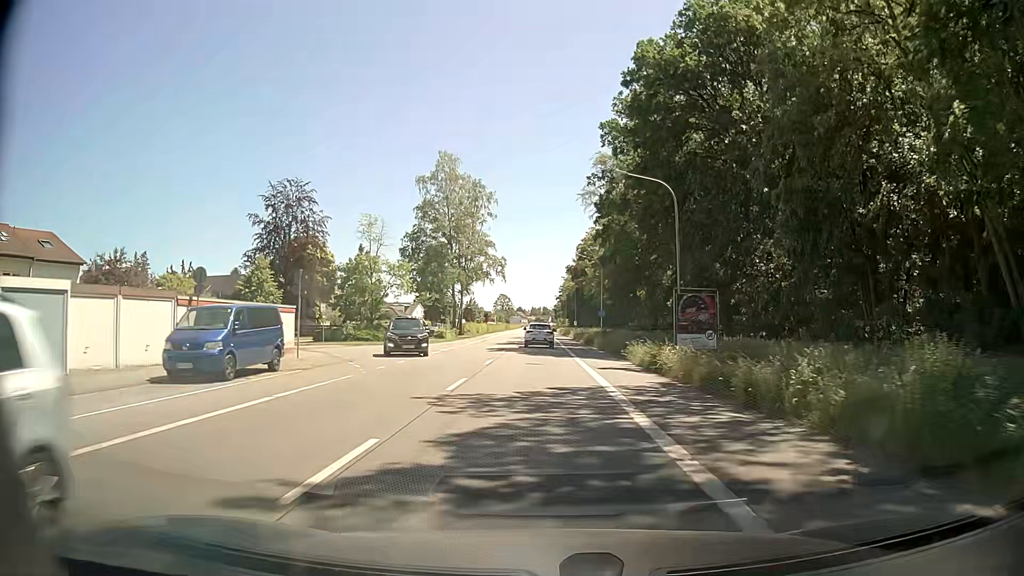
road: primary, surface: asphalt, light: Day
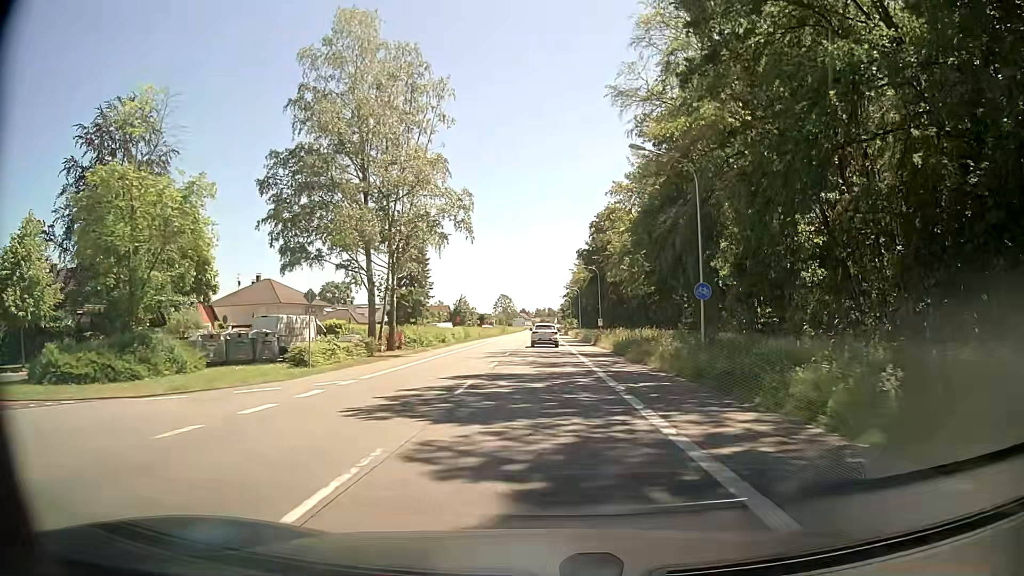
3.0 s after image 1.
(-0.2, +36.6) m; 0°
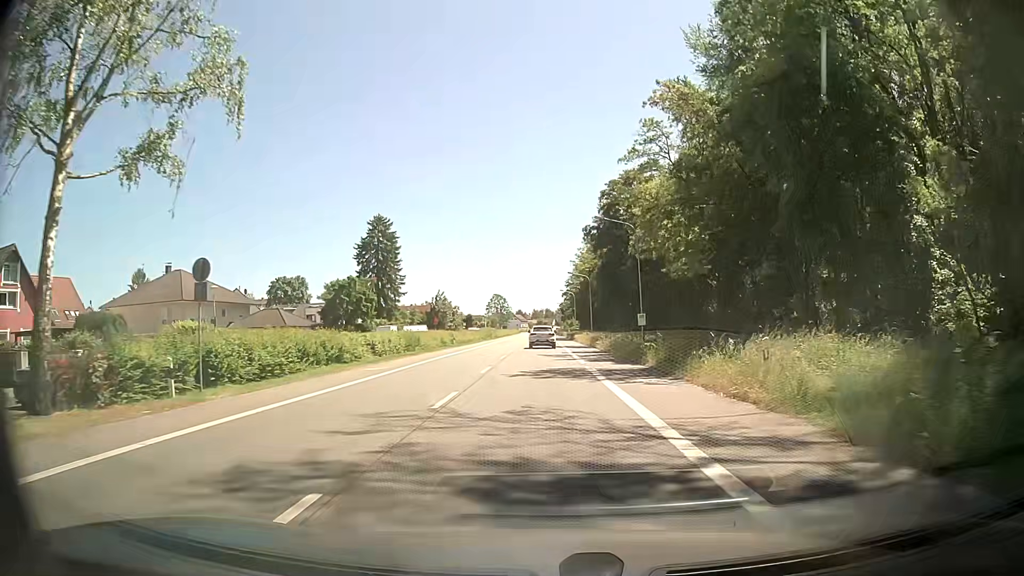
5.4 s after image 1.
(0.0, +29.2) m; 0°
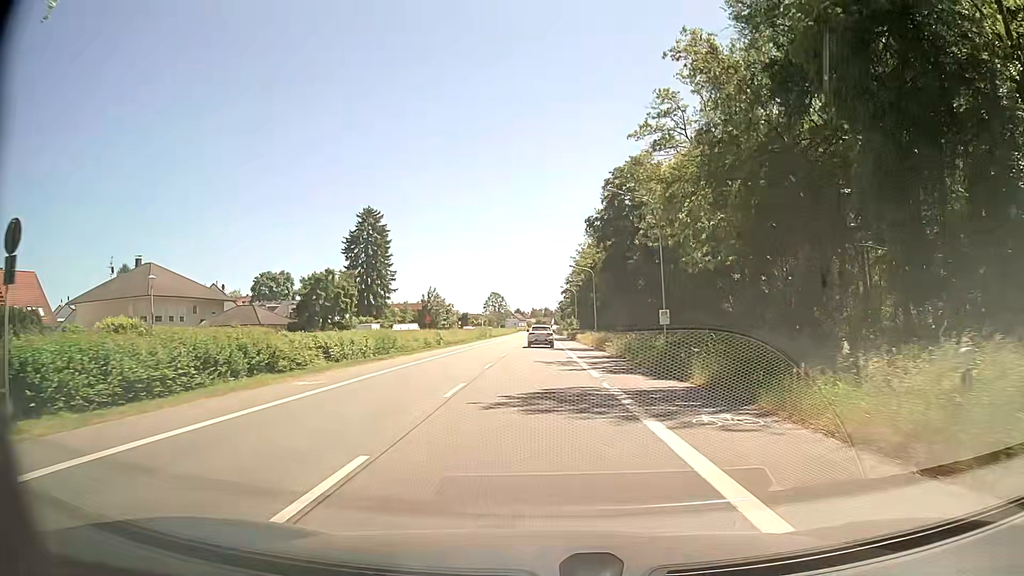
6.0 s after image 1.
(+0.1, +7.3) m; 0°
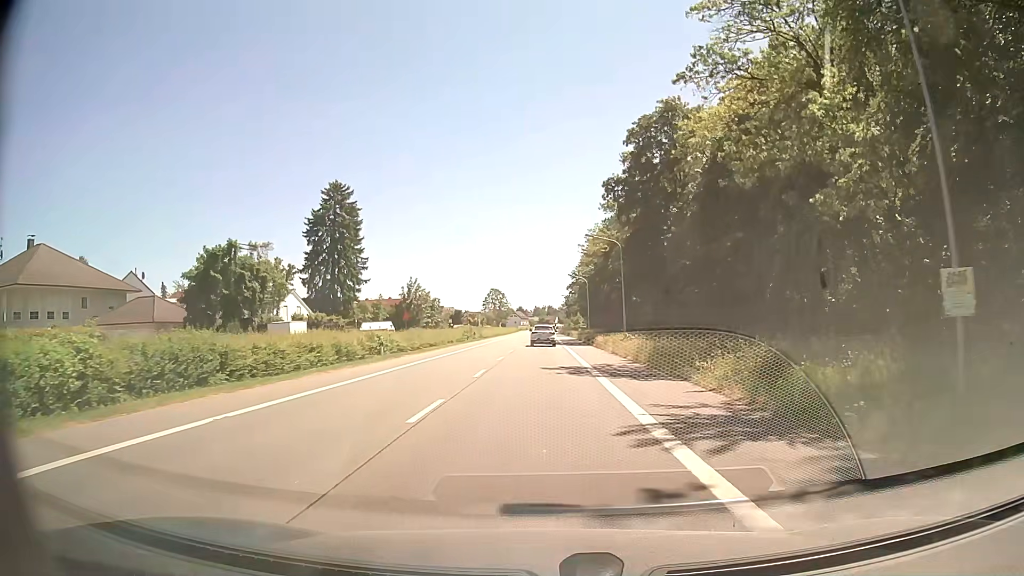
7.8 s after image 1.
(+0.1, +21.7) m; +1°
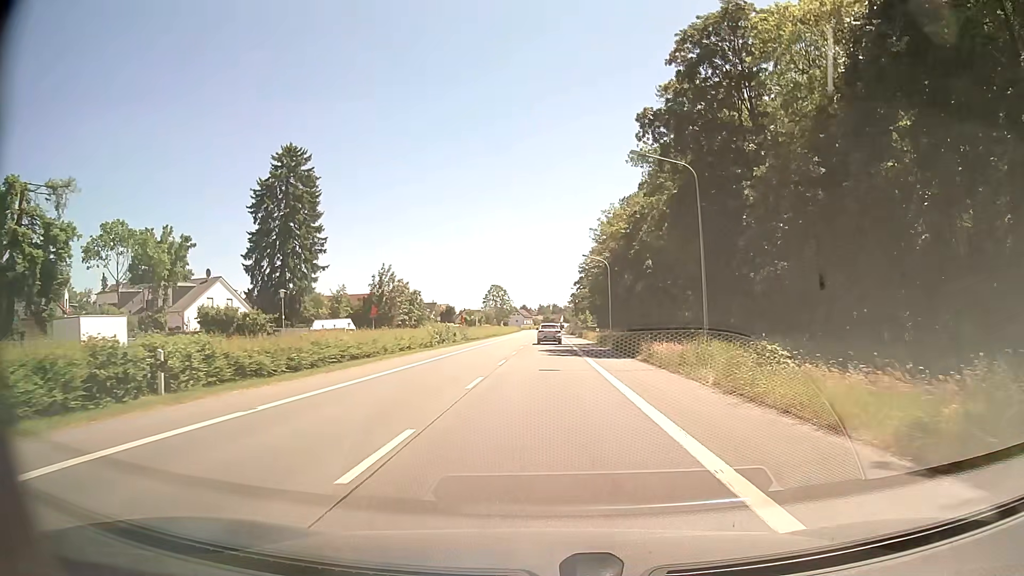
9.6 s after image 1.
(-0.3, +21.7) m; 0°
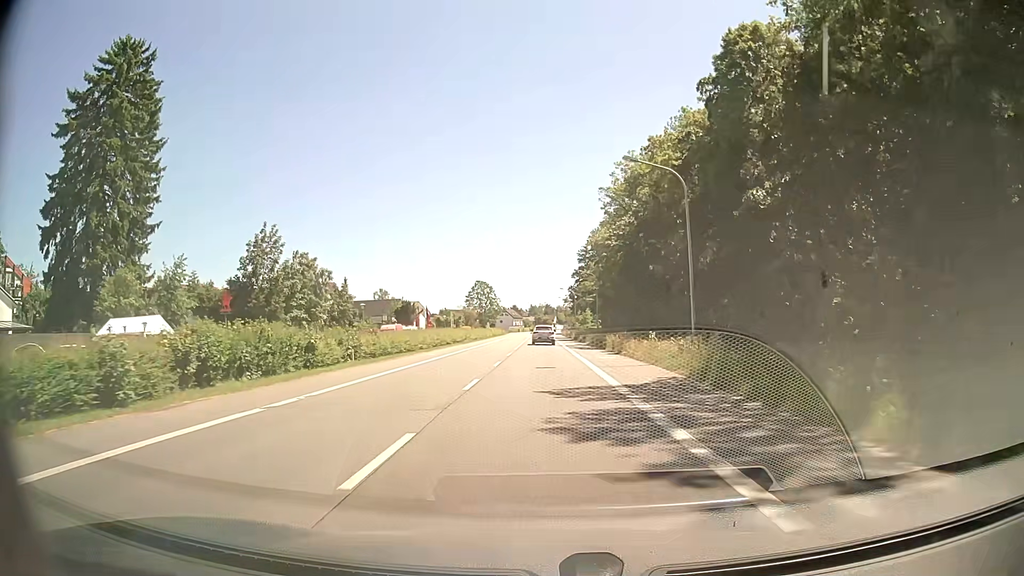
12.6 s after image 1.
(-0.2, +36.1) m; 0°
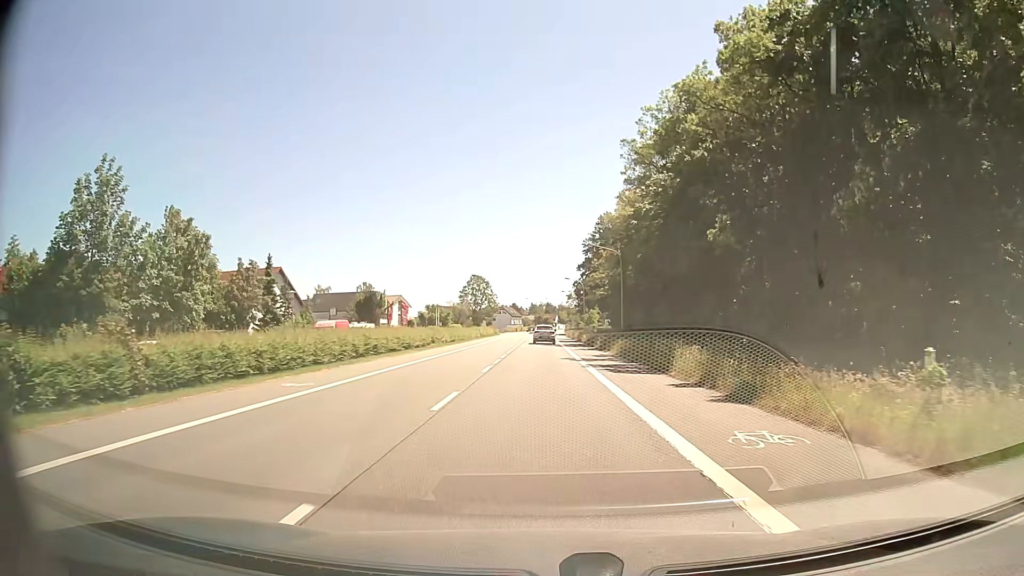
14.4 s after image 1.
(+0.1, +21.6) m; 0°
(0, +10) (0, +20) (0, +30) (0, +40) (0, +50) (0, +60) (0, +70) (0, +80) (0, +90) (+1, +100) m
